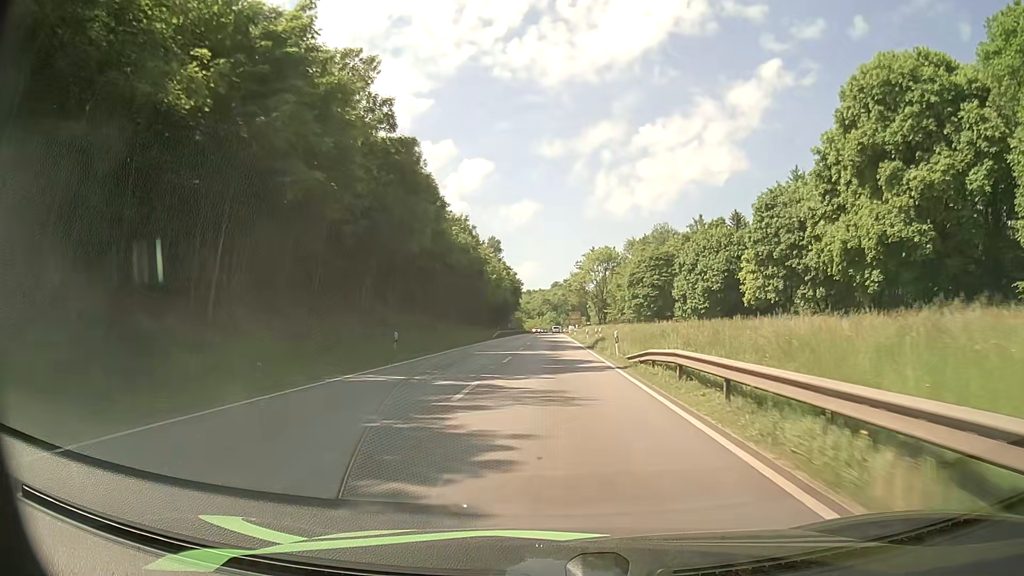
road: primary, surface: asphalt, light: Day
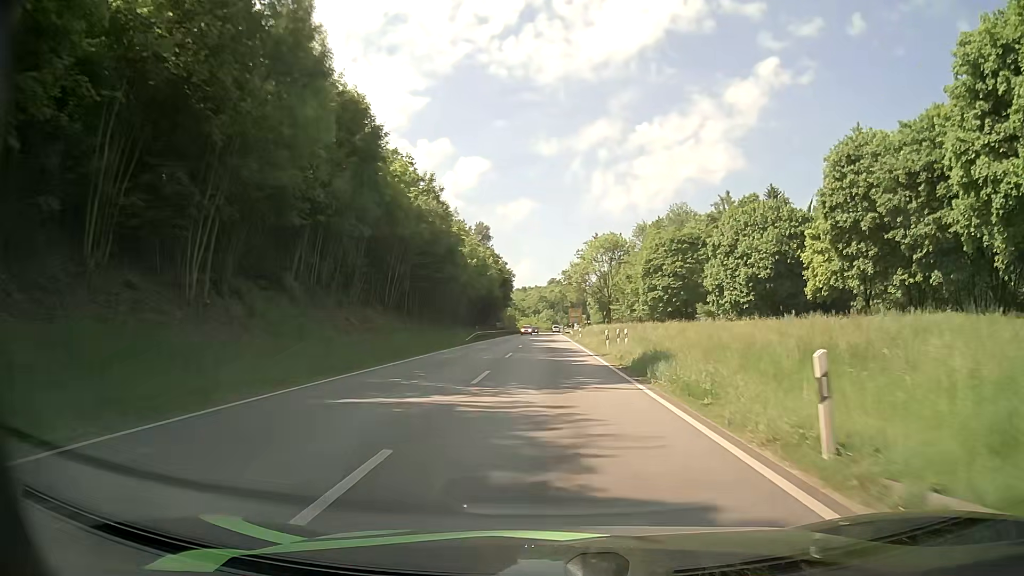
(+0.1, +20.9) m; 0°
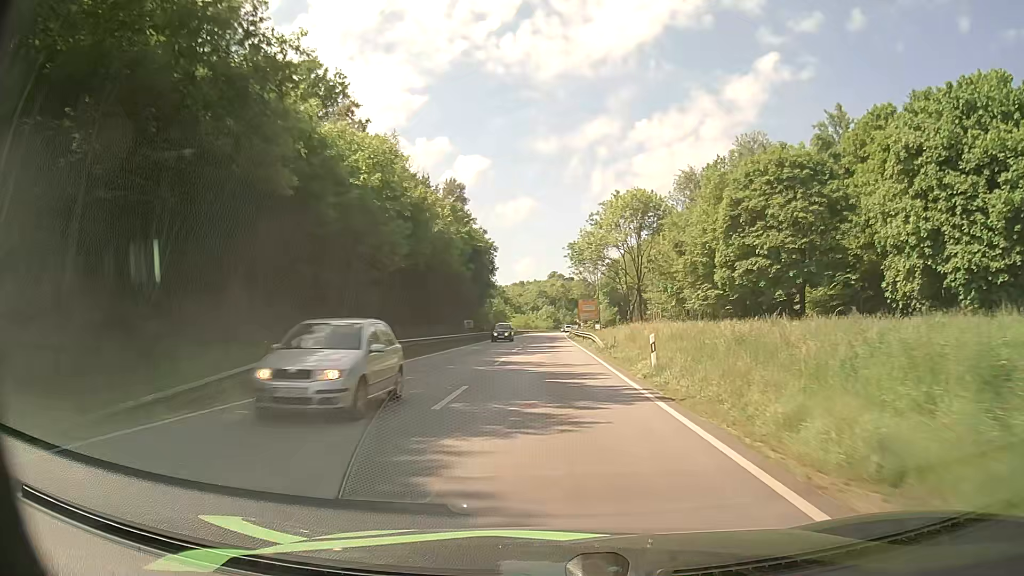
(0.0, +41.2) m; 0°
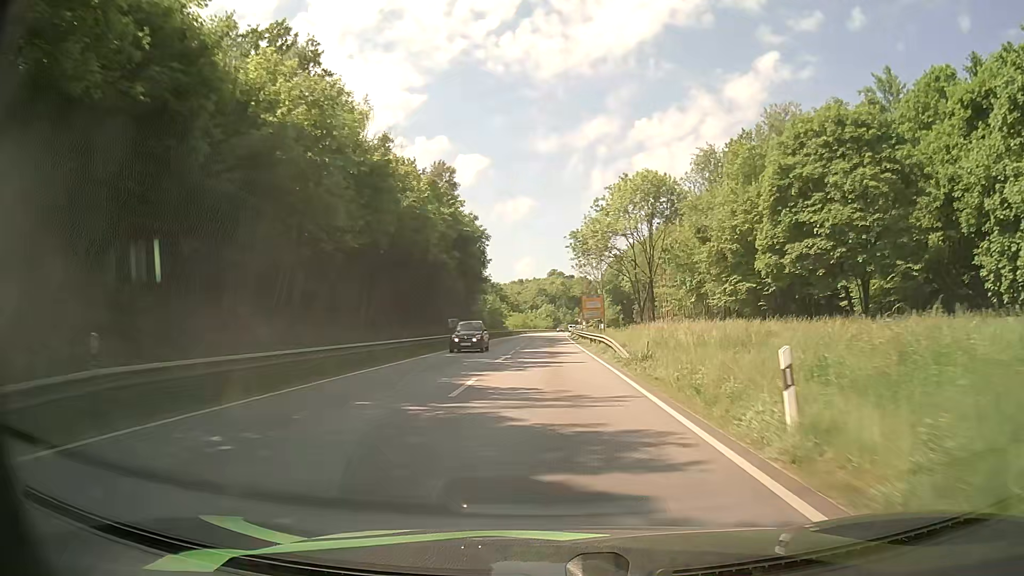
(0.0, +10.2) m; 0°
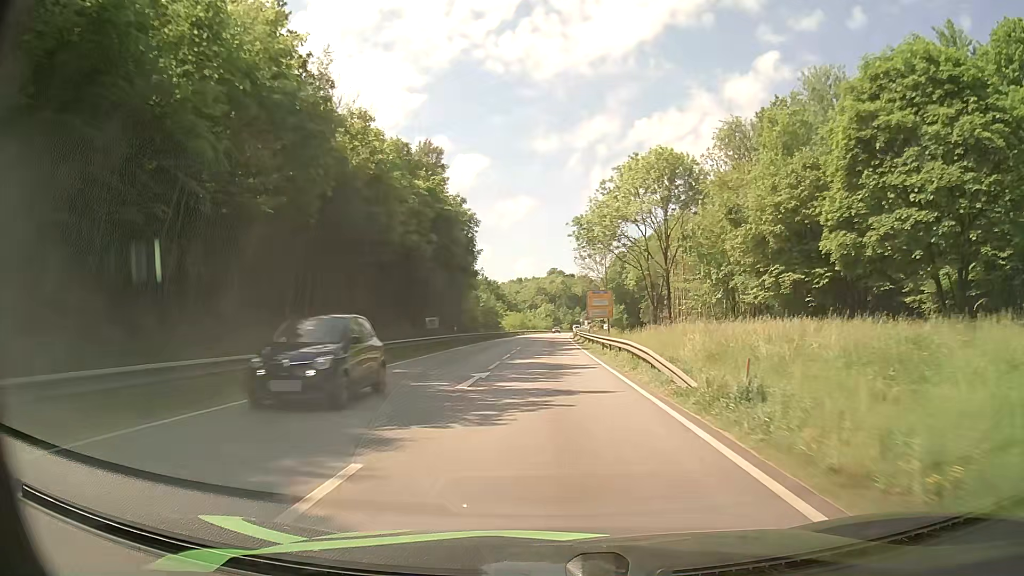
(0.0, +10.2) m; 0°
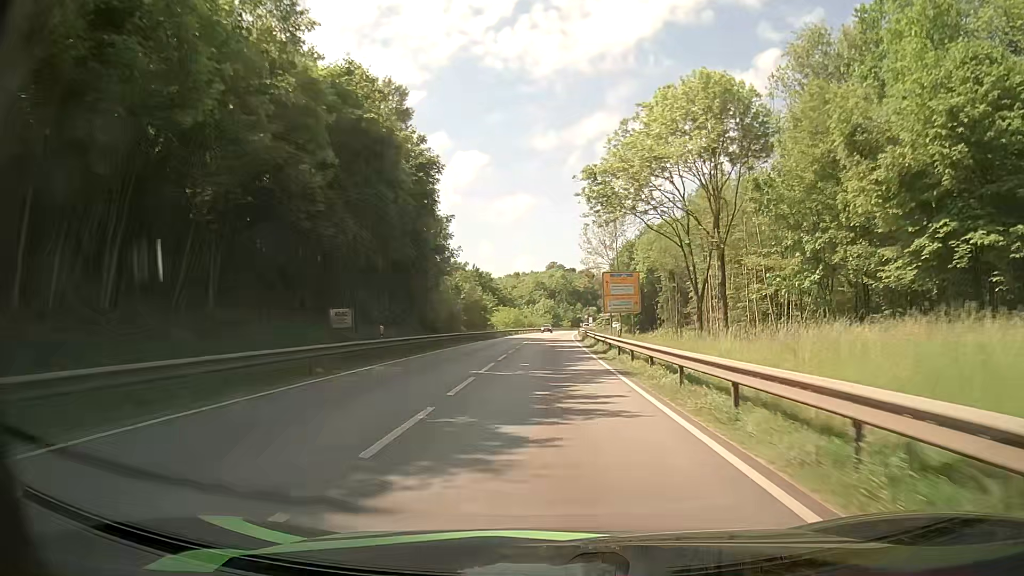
(0.0, +20.3) m; 0°
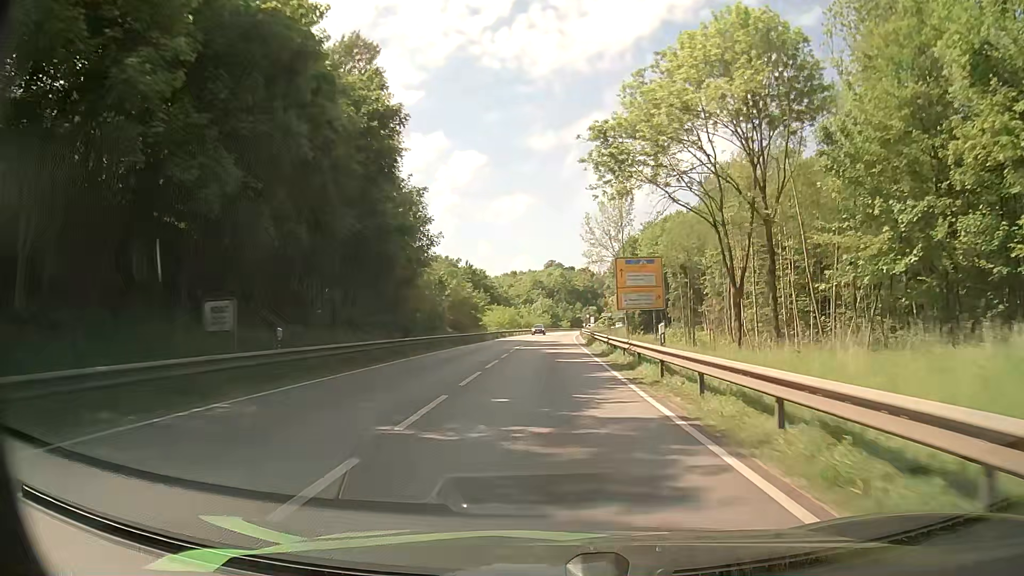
(0.0, +10.1) m; 0°
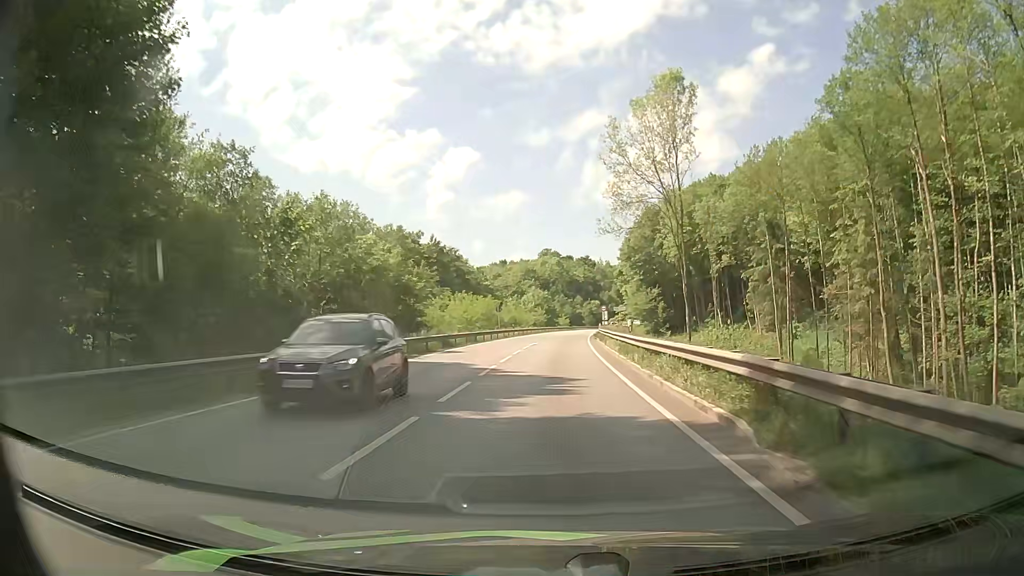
(+0.1, +38.8) m; 0°
(0, +10) (0, +20) (0, +30) (+1, +40) (+1, +50) (+2, +60) (+3, +70) (+4, +80) (+5, +90) (+6, +100) m
